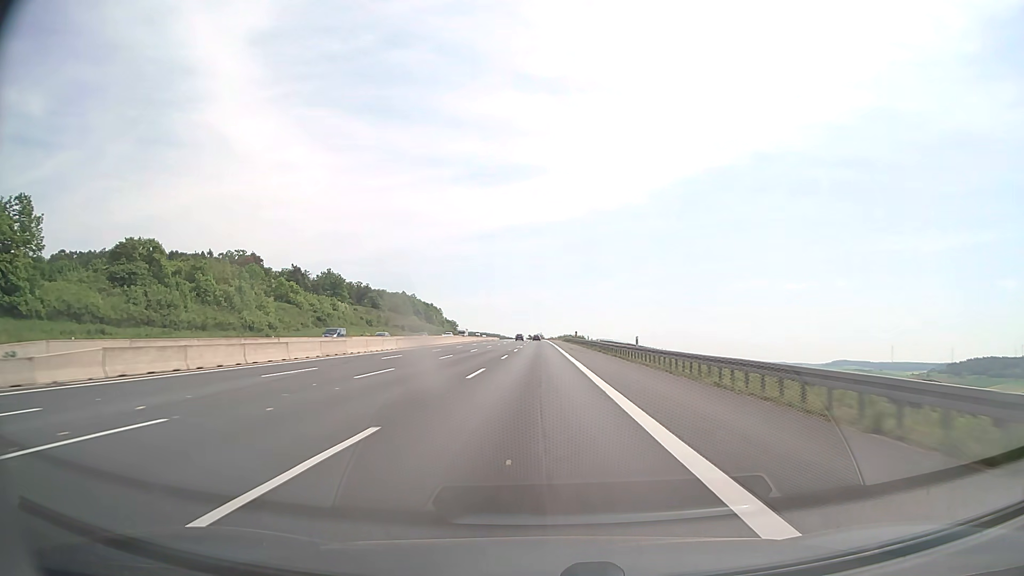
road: motorway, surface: asphalt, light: Day
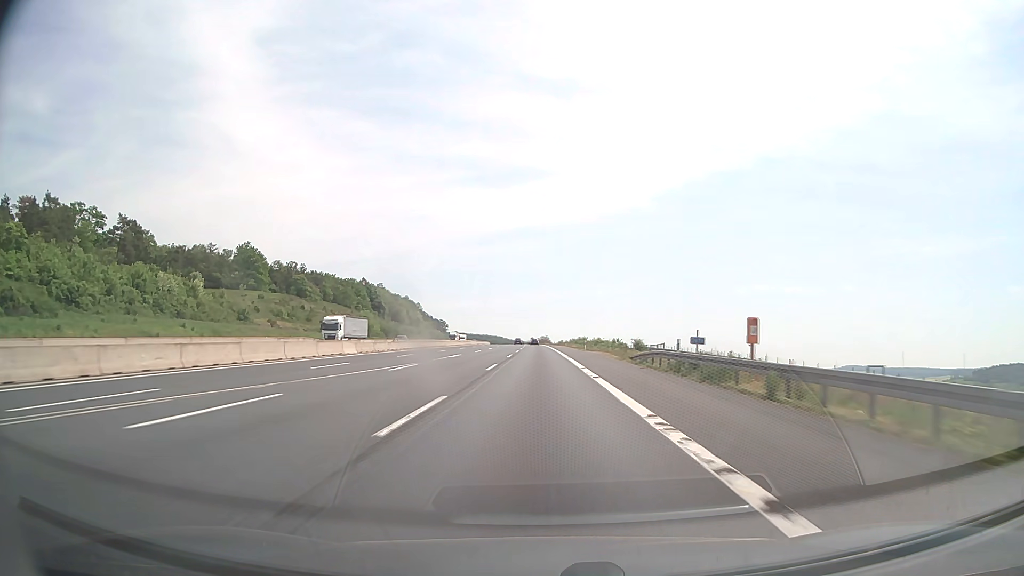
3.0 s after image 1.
(-0.4, +102.9) m; 0°
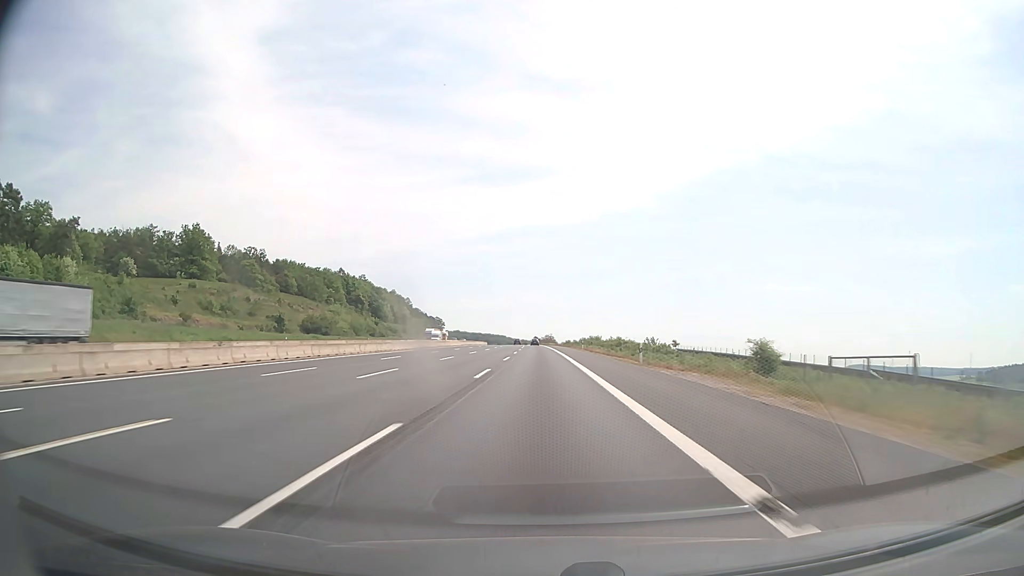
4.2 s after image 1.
(-0.1, +41.2) m; 0°
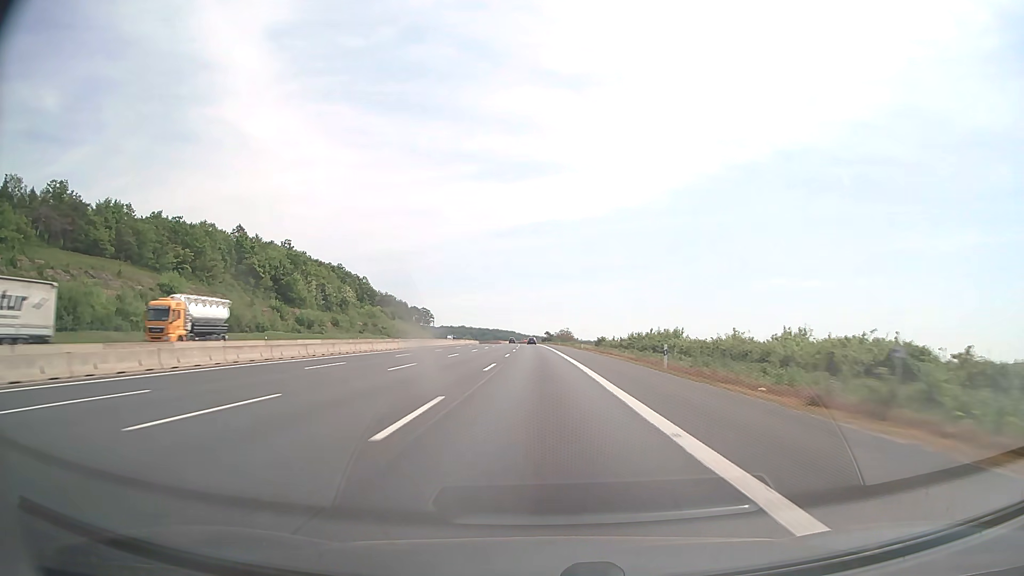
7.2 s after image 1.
(-1.0, +103.2) m; -1°
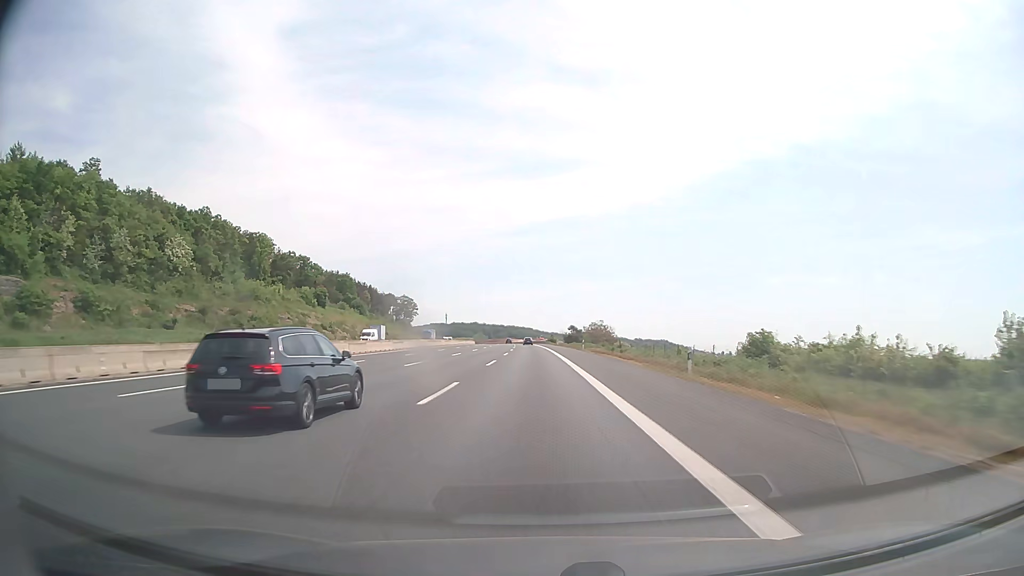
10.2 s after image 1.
(-1.2, +103.4) m; -2°
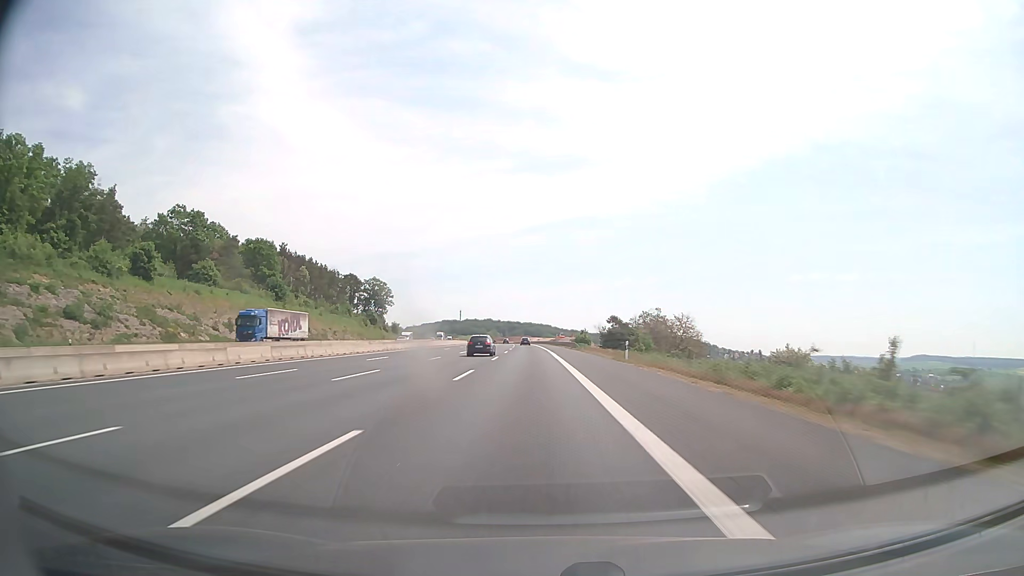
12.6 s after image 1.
(-1.0, +82.7) m; -1°
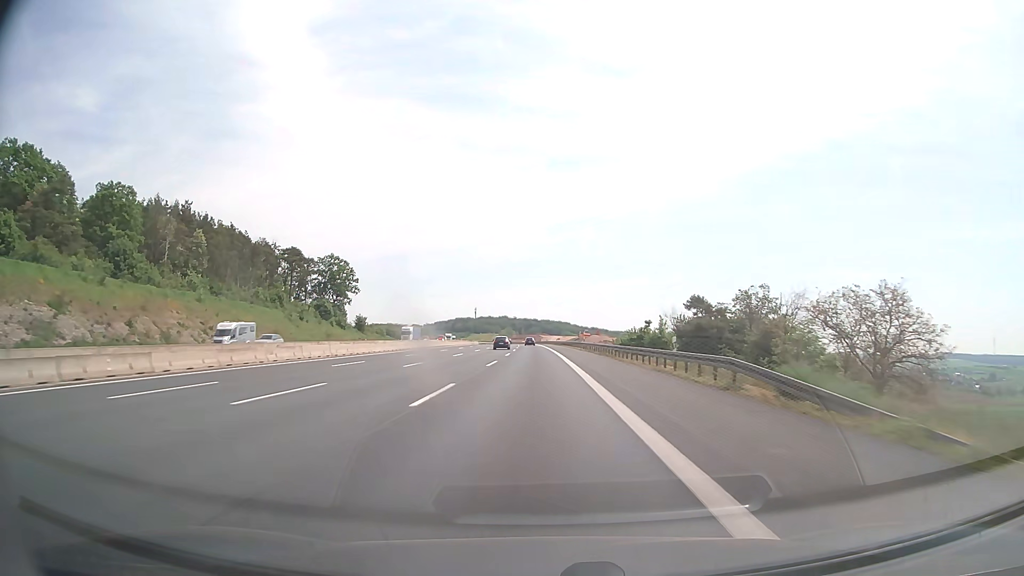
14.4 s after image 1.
(-0.8, +62.0) m; -2°
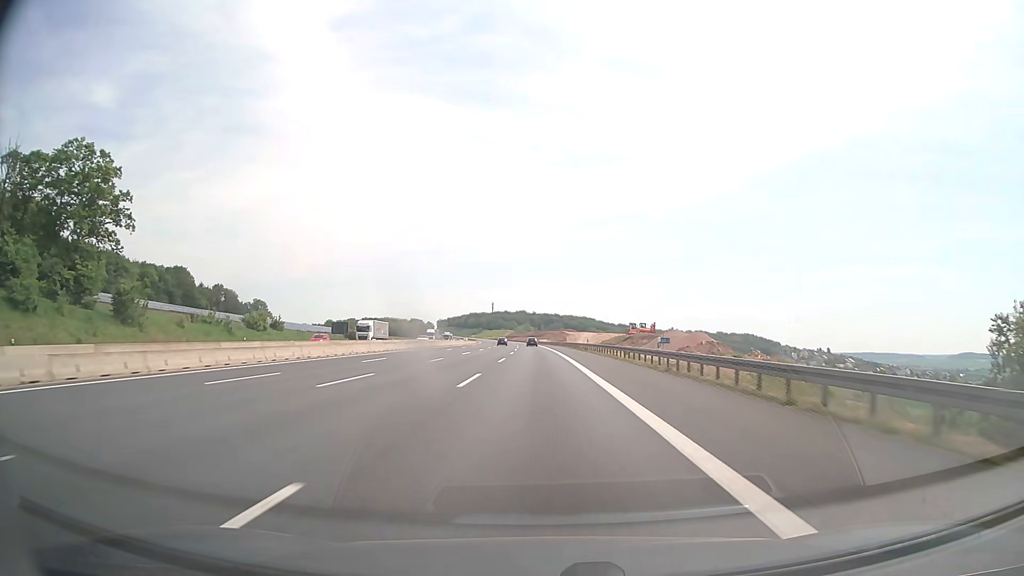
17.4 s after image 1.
(-1.6, +103.4) m; -2°
(0, +10) (0, +20) (0, +30) (0, +40) (0, +50) (-1, +60) (-1, +70) (-1, +80) (-1, +90) (-2, +100) m
